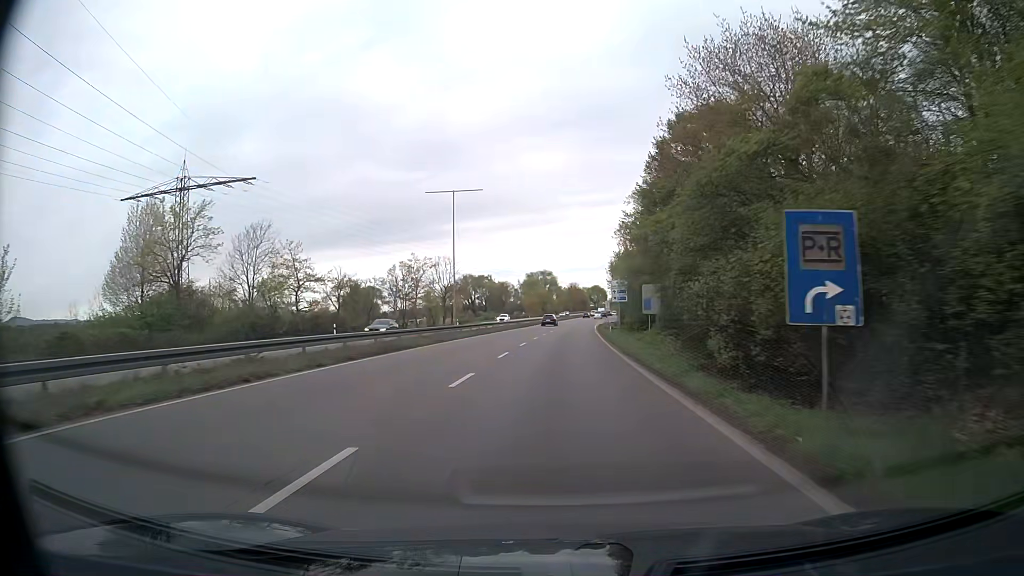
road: trunk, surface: asphalt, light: Day
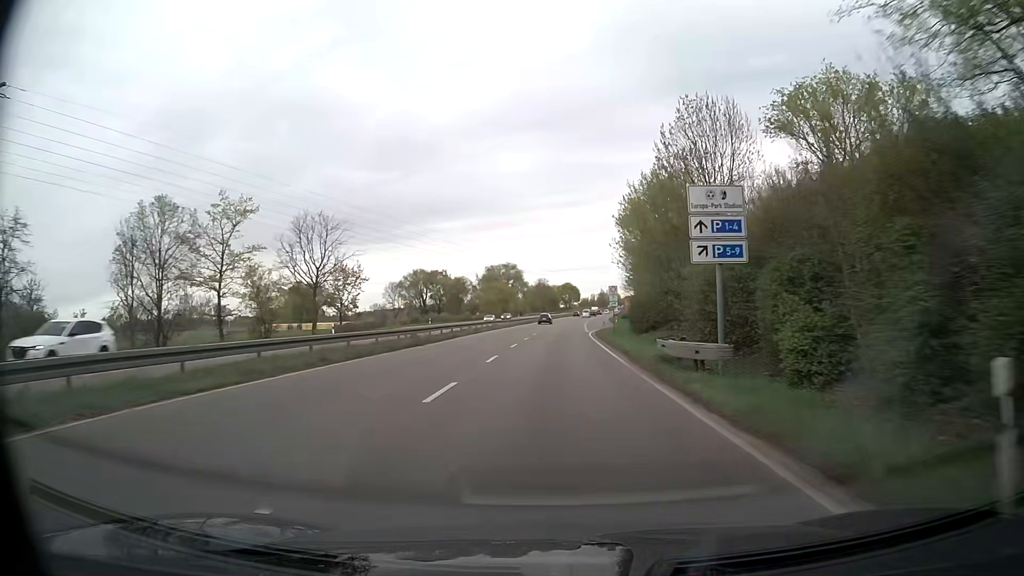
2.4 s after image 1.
(+1.1, +47.2) m; +3°
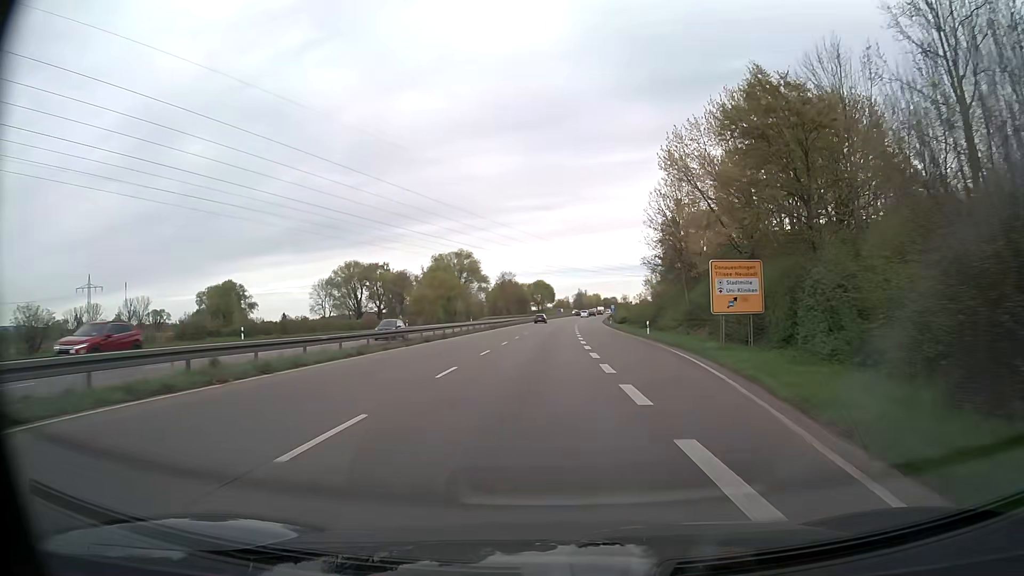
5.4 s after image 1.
(+1.5, +58.5) m; +2°
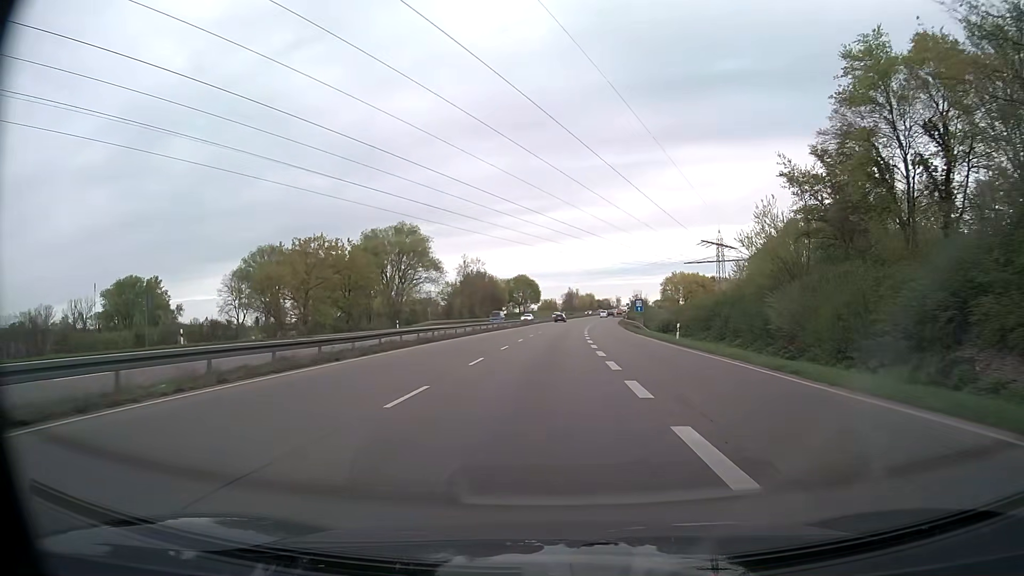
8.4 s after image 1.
(+0.7, +59.3) m; +1°
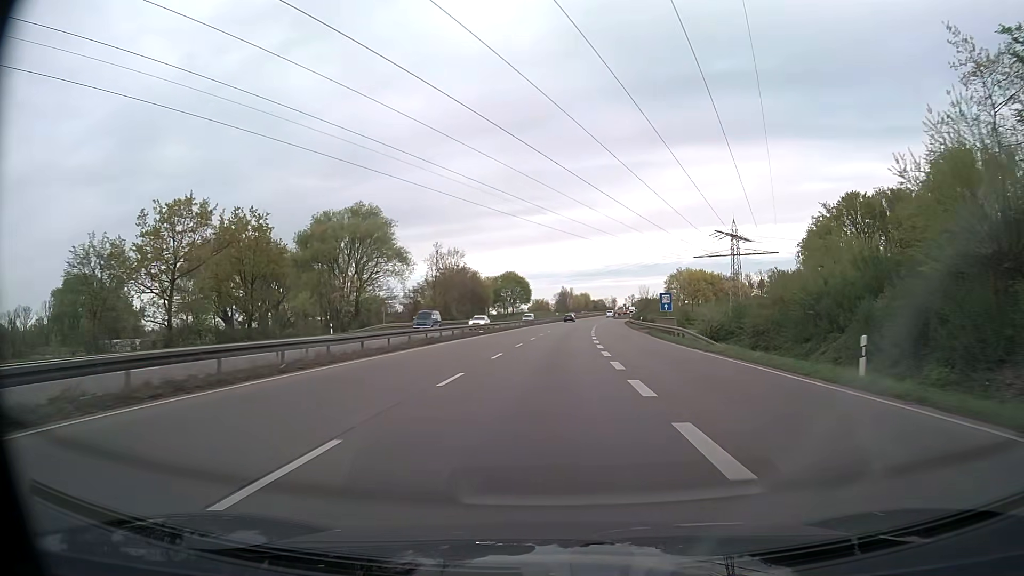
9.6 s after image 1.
(+0.2, +23.8) m; +1°
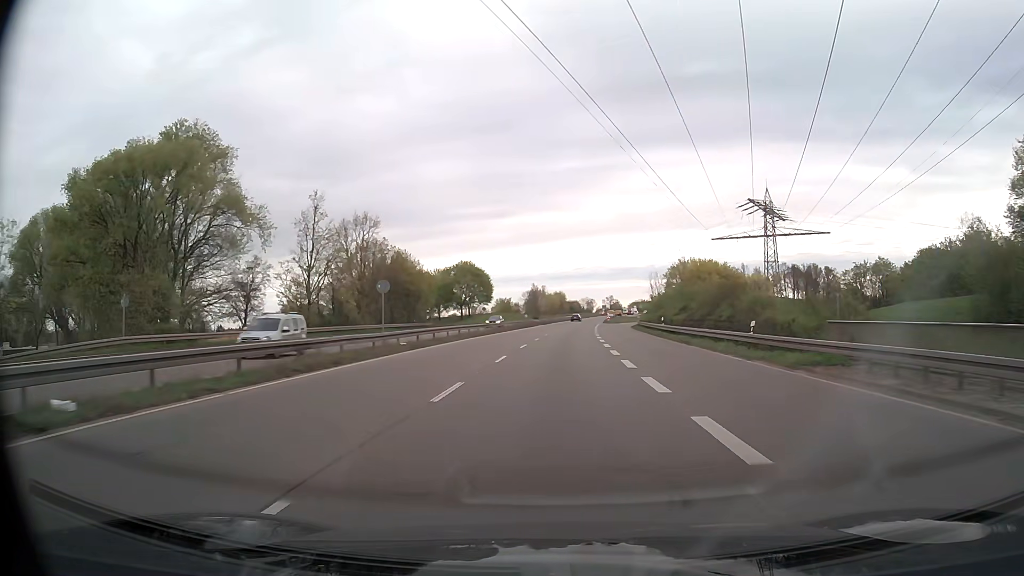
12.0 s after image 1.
(+0.8, +47.5) m; +2°
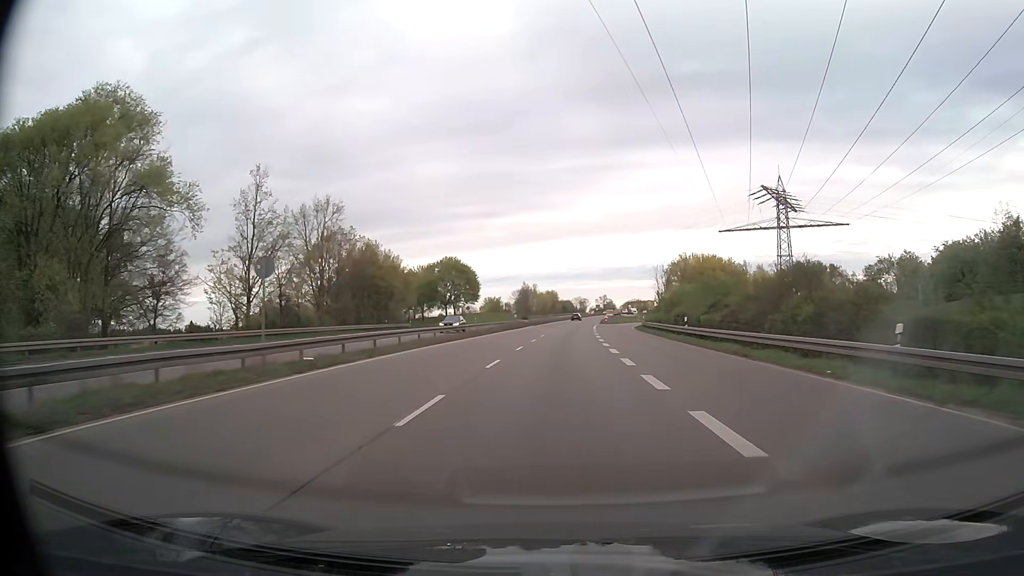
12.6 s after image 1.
(+0.1, +11.8) m; +1°
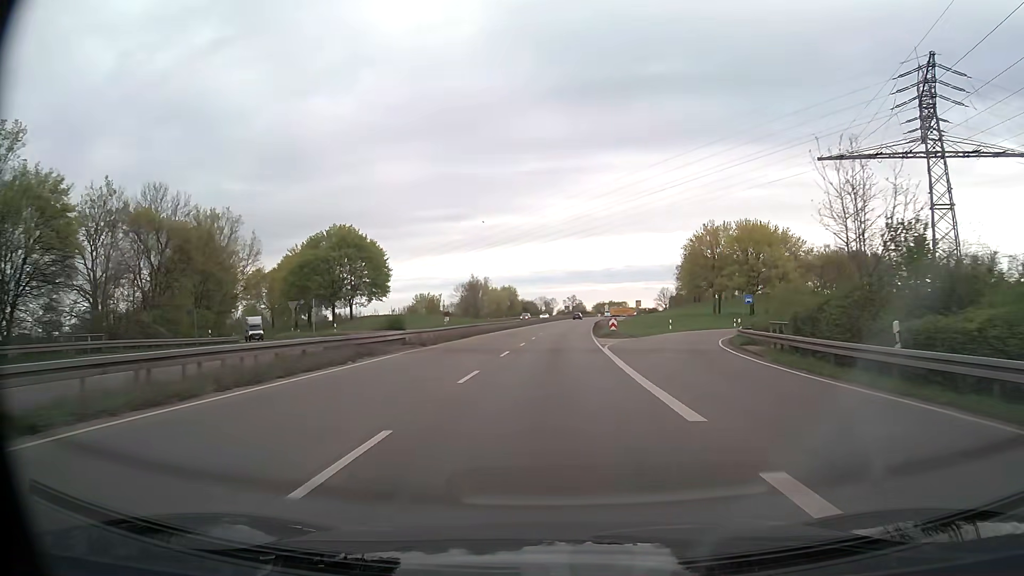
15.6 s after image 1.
(+1.6, +58.3) m; +3°
(0, +10) (0, +20) (0, +30) (+1, +40) (+1, +50) (+2, +60) (+2, +70) (+3, +80) (+3, +90) (+4, +100) m
